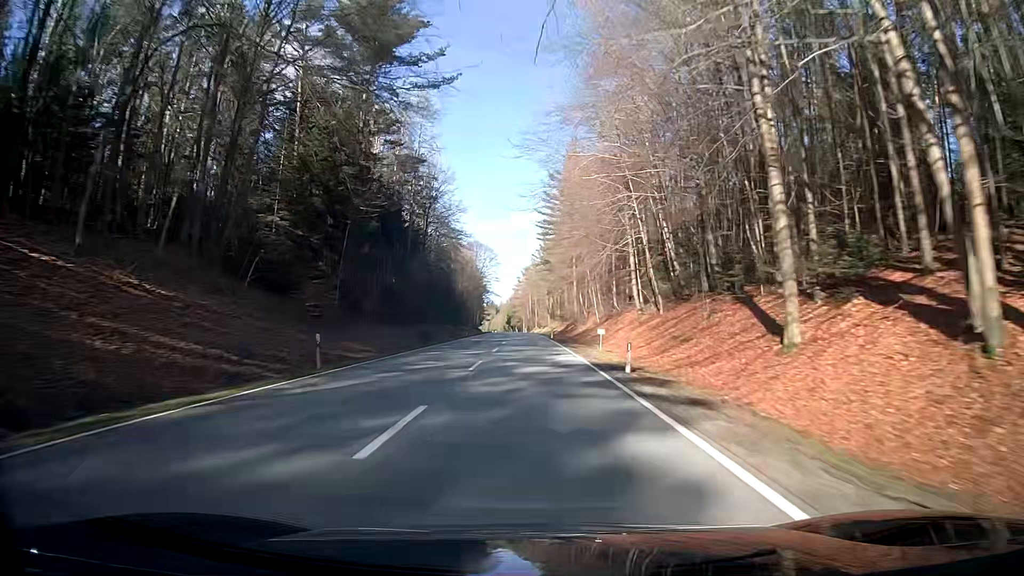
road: secondary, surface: asphalt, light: Day
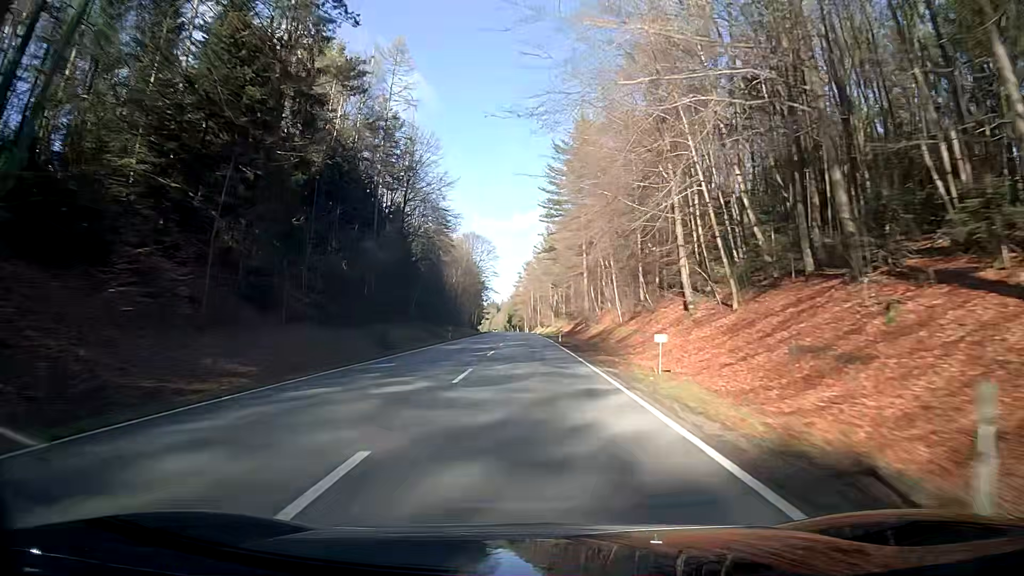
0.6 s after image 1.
(0.0, +15.9) m; 0°
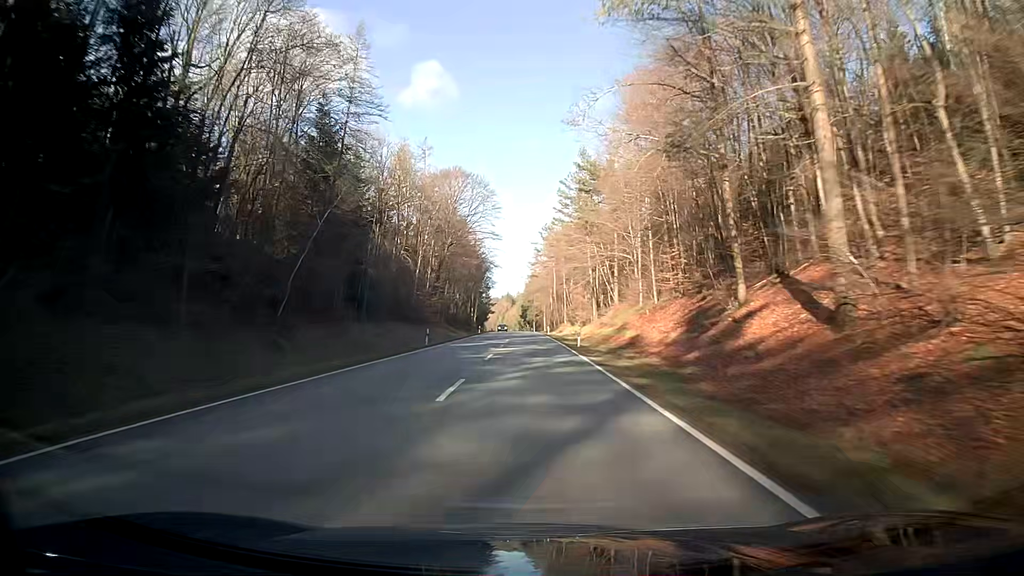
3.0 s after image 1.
(-0.8, +63.5) m; -1°
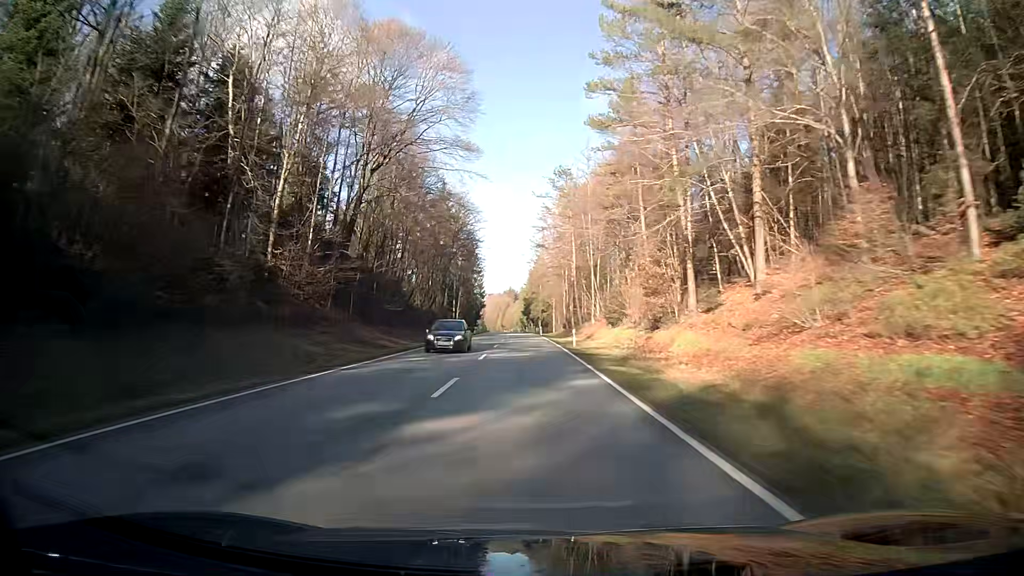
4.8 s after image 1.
(-0.2, +47.6) m; 0°
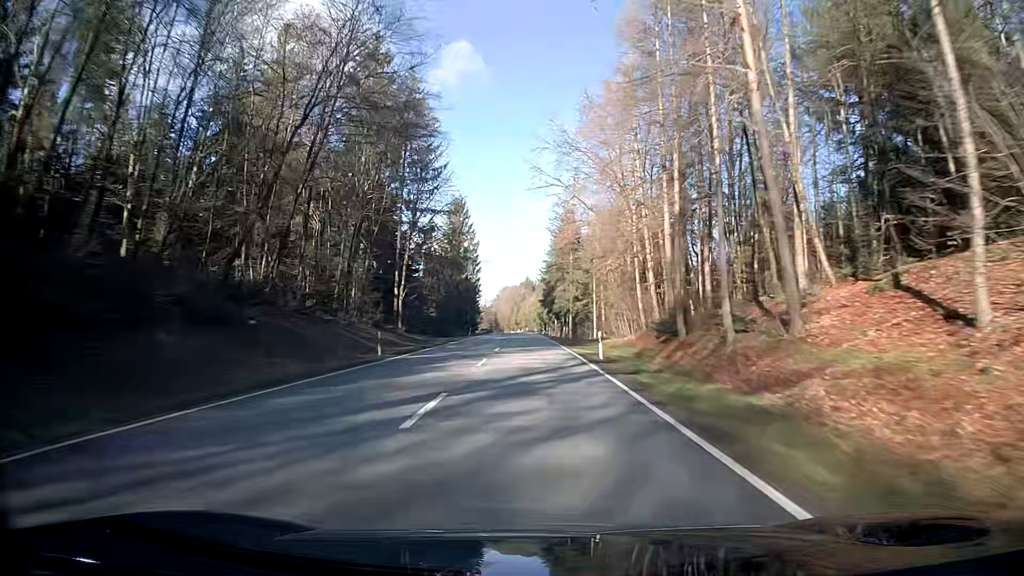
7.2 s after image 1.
(-0.9, +63.5) m; -2°
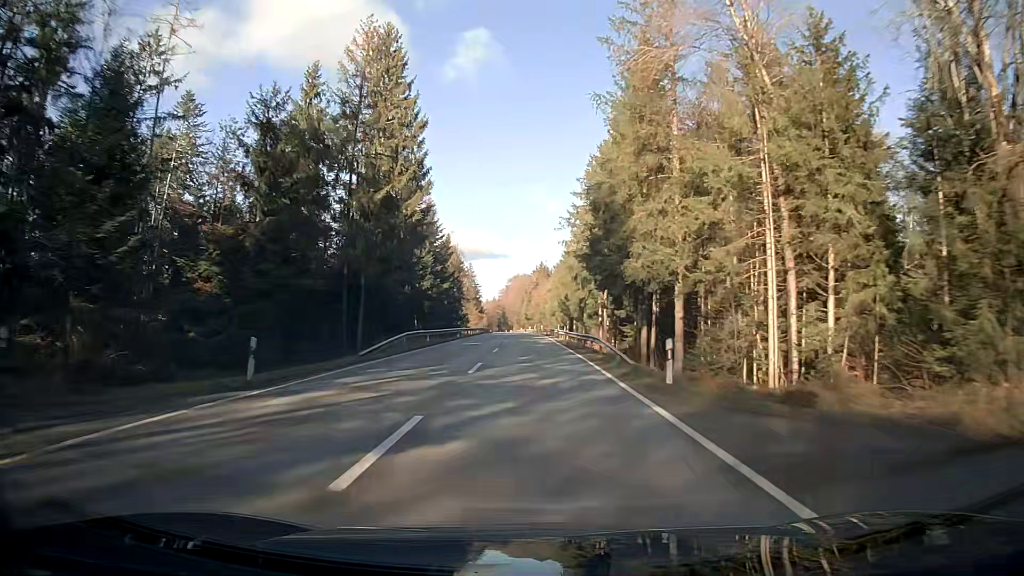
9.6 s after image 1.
(-0.4, +63.5) m; -1°
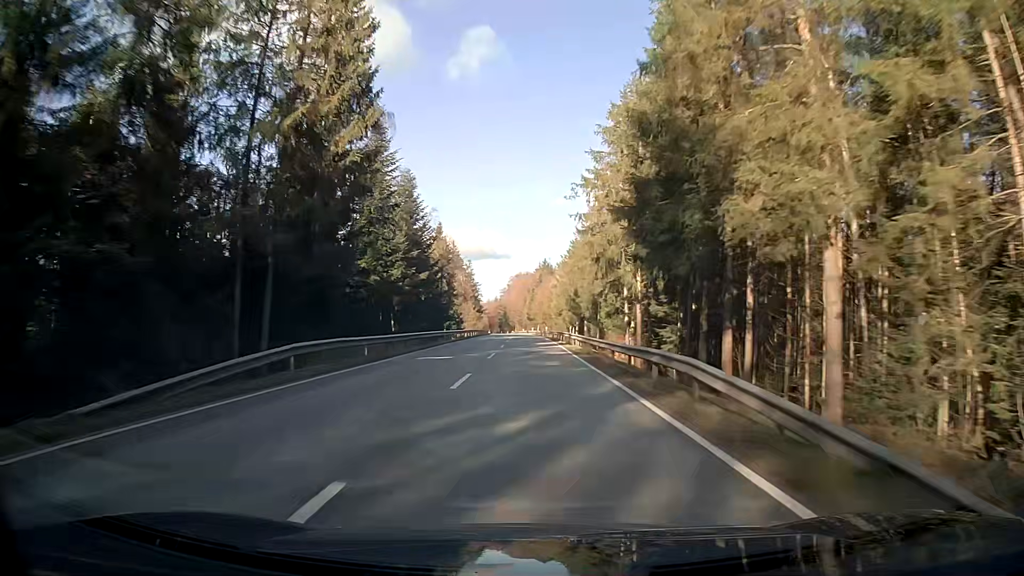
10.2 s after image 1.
(0.0, +15.9) m; 0°
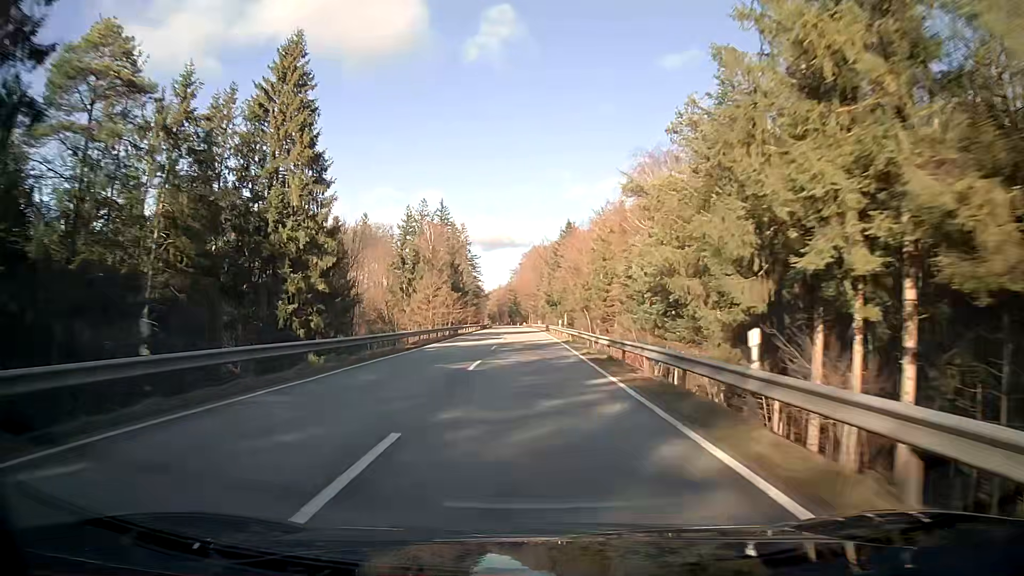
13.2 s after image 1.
(-1.1, +79.4) m; -2°
